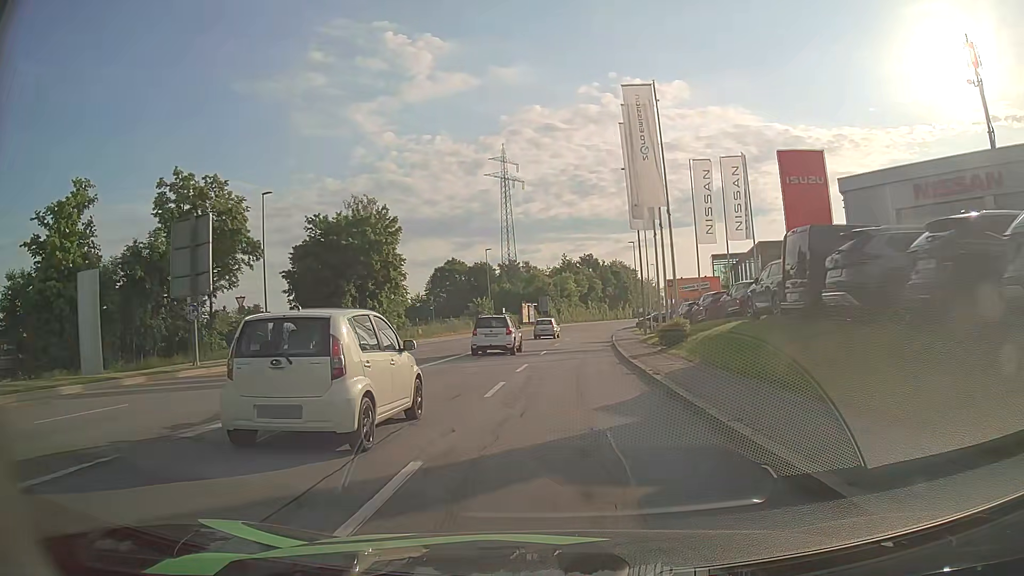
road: tertiary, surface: asphalt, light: Day
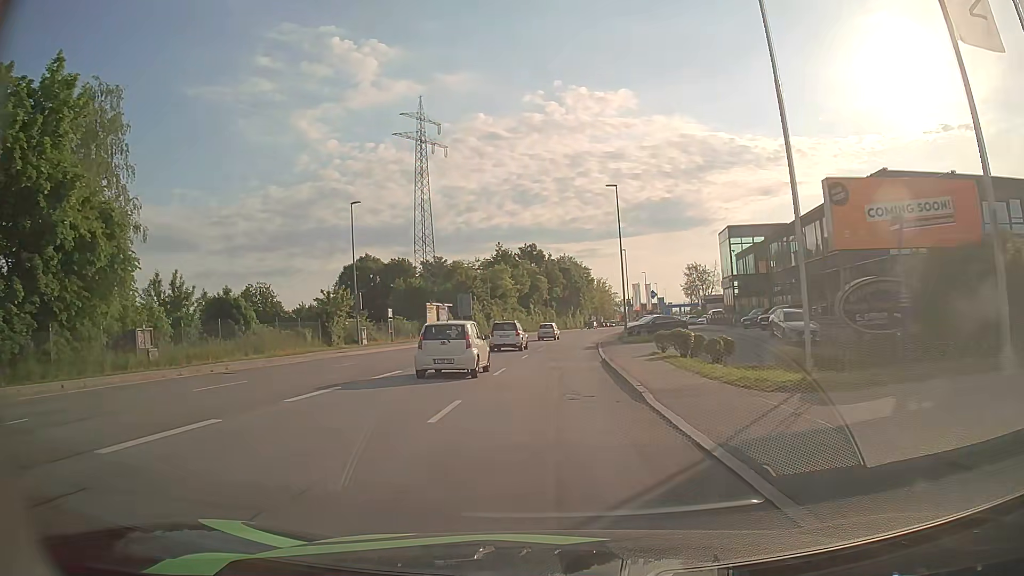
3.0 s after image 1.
(+1.8, +38.0) m; +5°
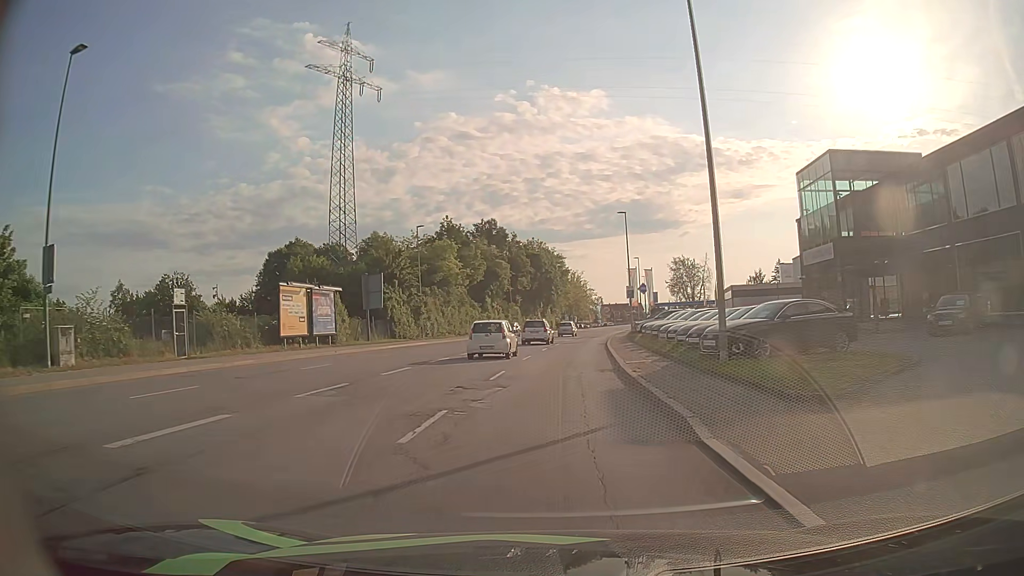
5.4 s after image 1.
(+0.5, +30.1) m; +3°
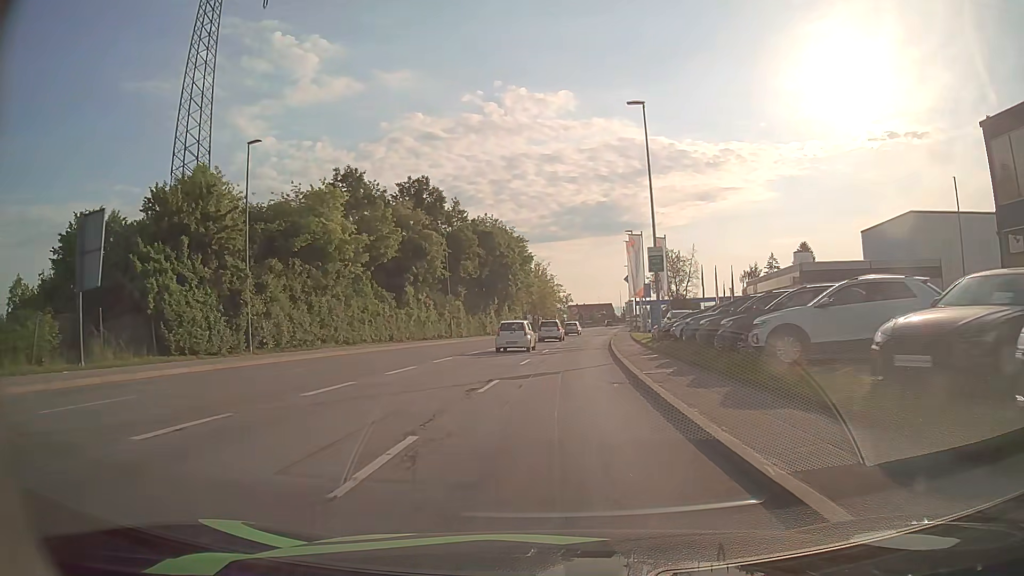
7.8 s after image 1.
(+1.0, +29.8) m; +3°
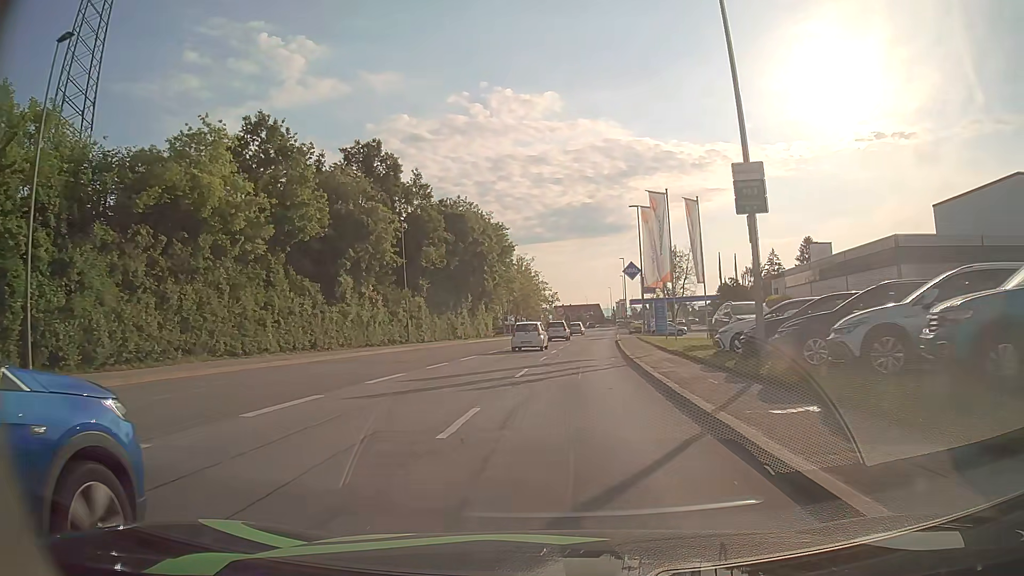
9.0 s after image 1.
(+0.1, +14.9) m; +1°
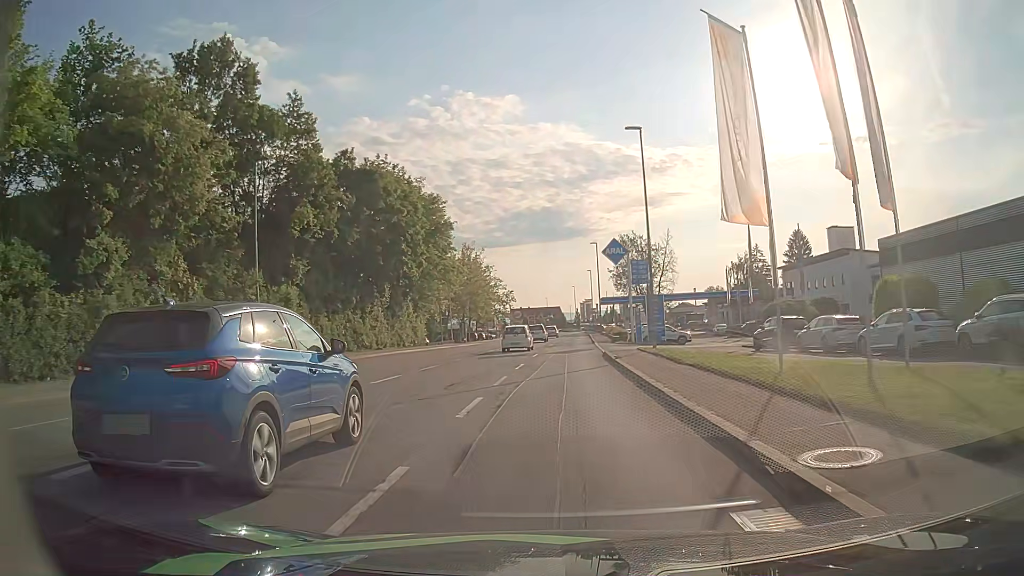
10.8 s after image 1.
(+0.9, +22.3) m; +4°
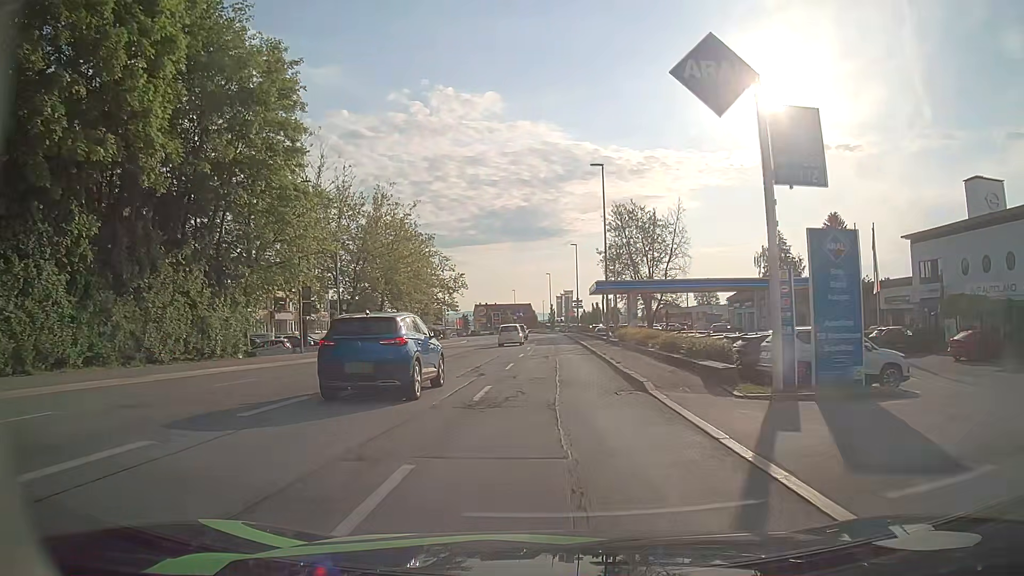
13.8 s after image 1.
(+0.8, +37.1) m; +2°
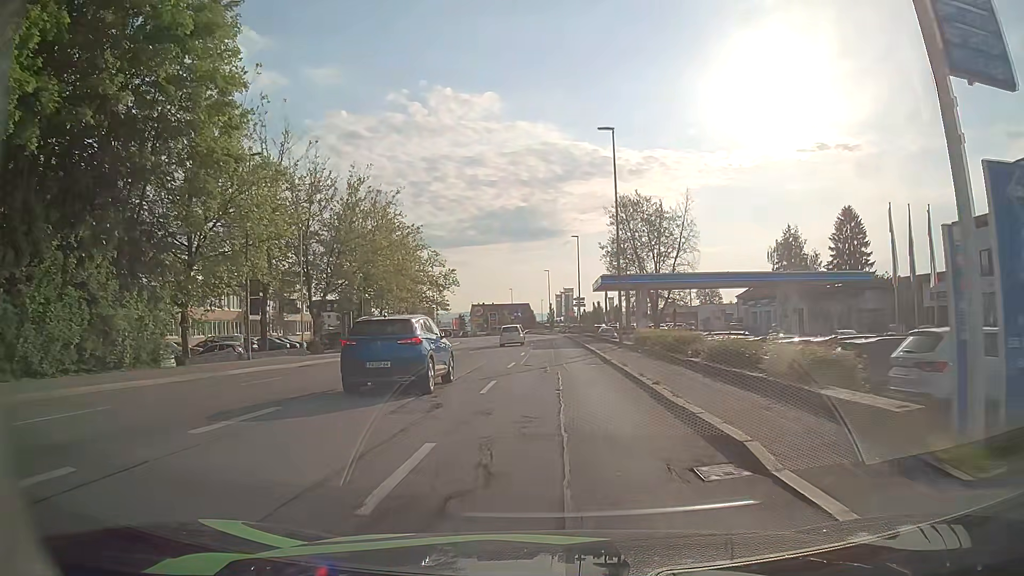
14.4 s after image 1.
(0.0, +7.4) m; 0°
(0, +10) (0, +20) (0, +30) (0, +40) (0, +50) (0, +60) (0, +70) (0, +80) (-1, +90) (-2, +100) m
